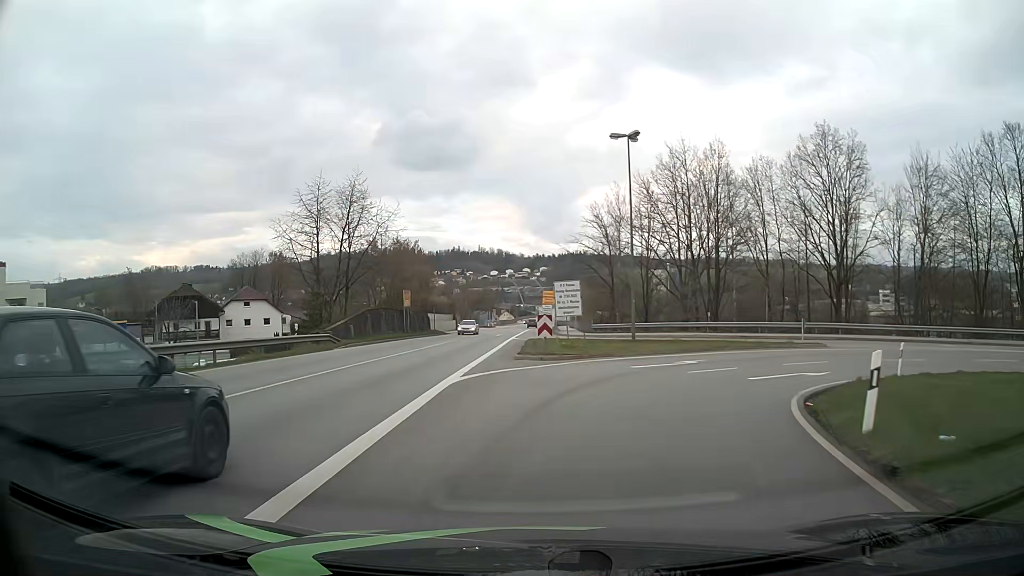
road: primary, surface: asphalt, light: Day
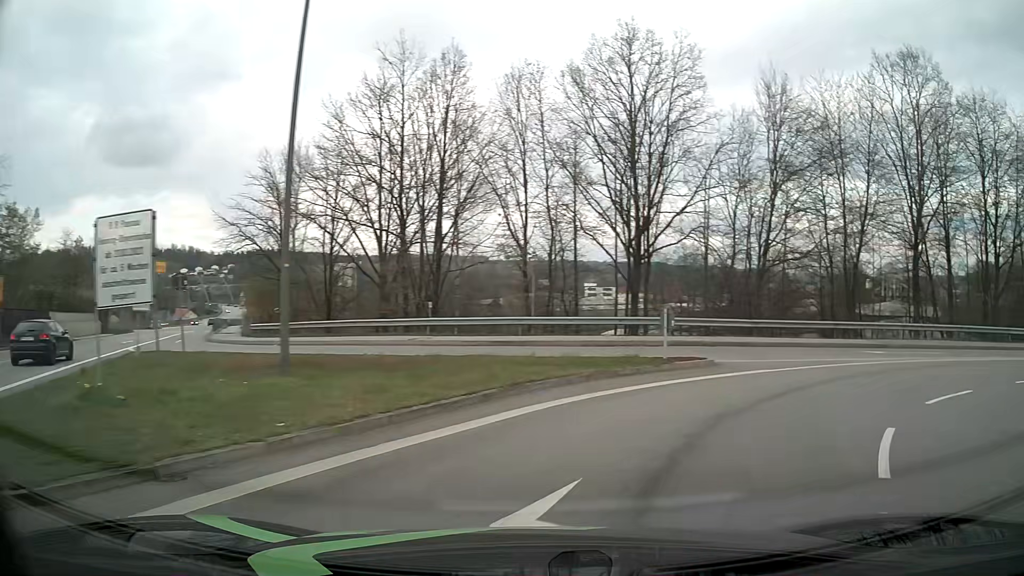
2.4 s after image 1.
(+2.5, +18.8) m; +26°
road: primary_link
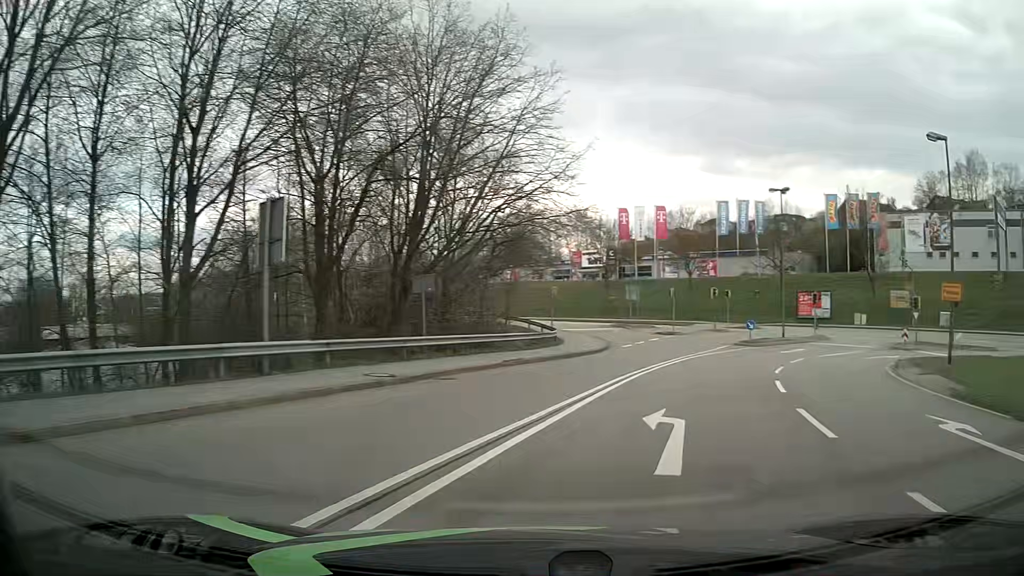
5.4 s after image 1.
(+13.6, +18.1) m; +69°
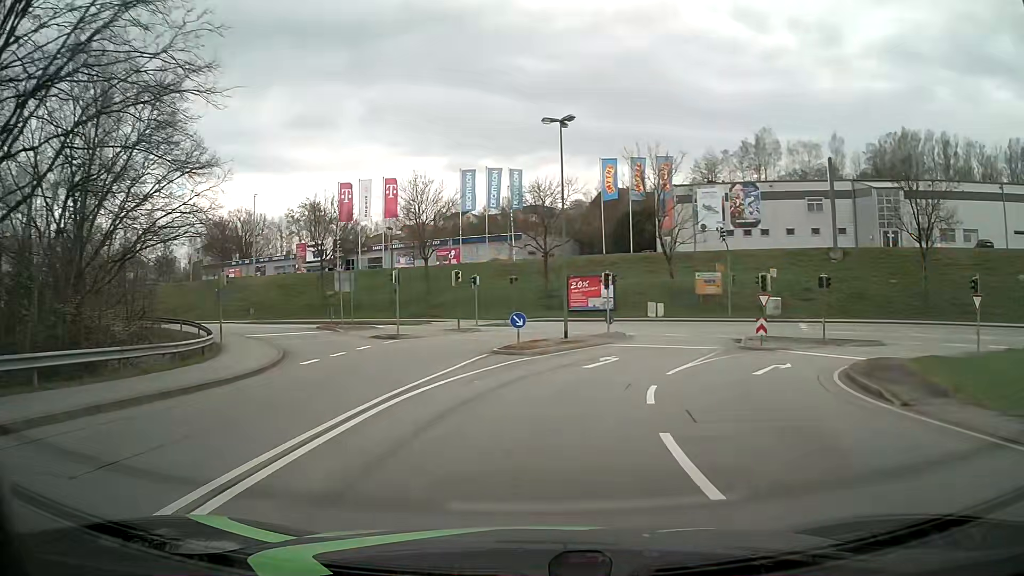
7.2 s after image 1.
(+3.7, +15.4) m; +23°
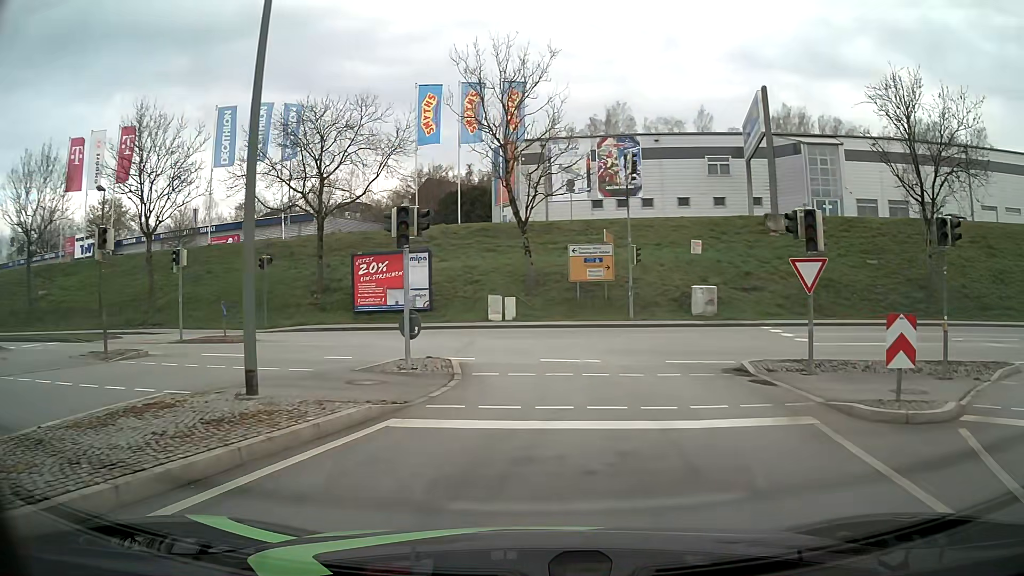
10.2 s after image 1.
(+2.2, +21.1) m; +16°
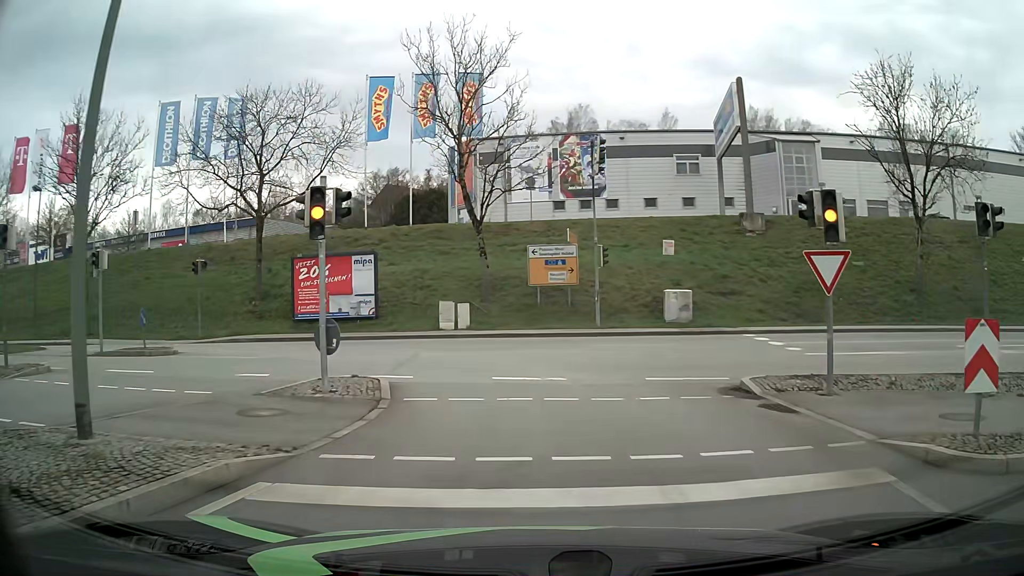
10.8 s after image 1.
(0.0, +2.8) m; +2°
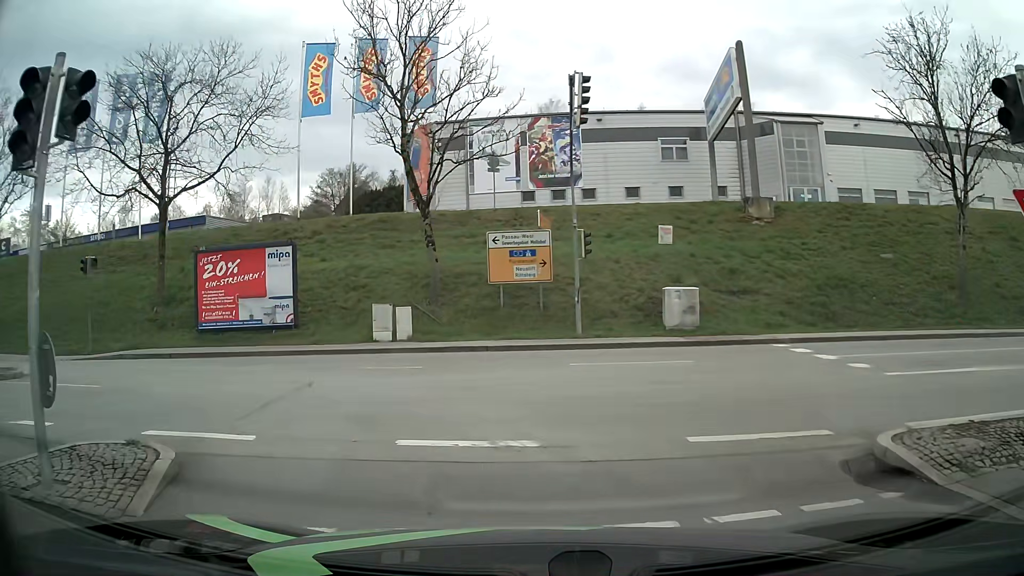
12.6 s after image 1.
(+0.3, +6.1) m; +5°
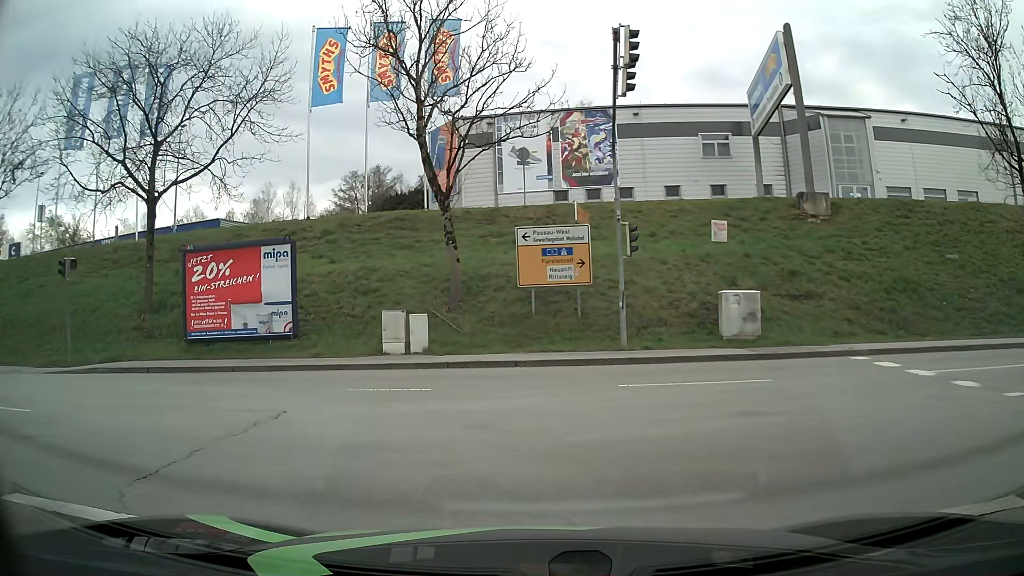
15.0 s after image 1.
(-0.1, +2.9) m; -3°
(-3, +9) (-12, +14) (-22, +15) (-32, +14) (-42, +13) (-52, +11) (-62, +10) (-72, +9) (-82, +9) (-92, +8) m
